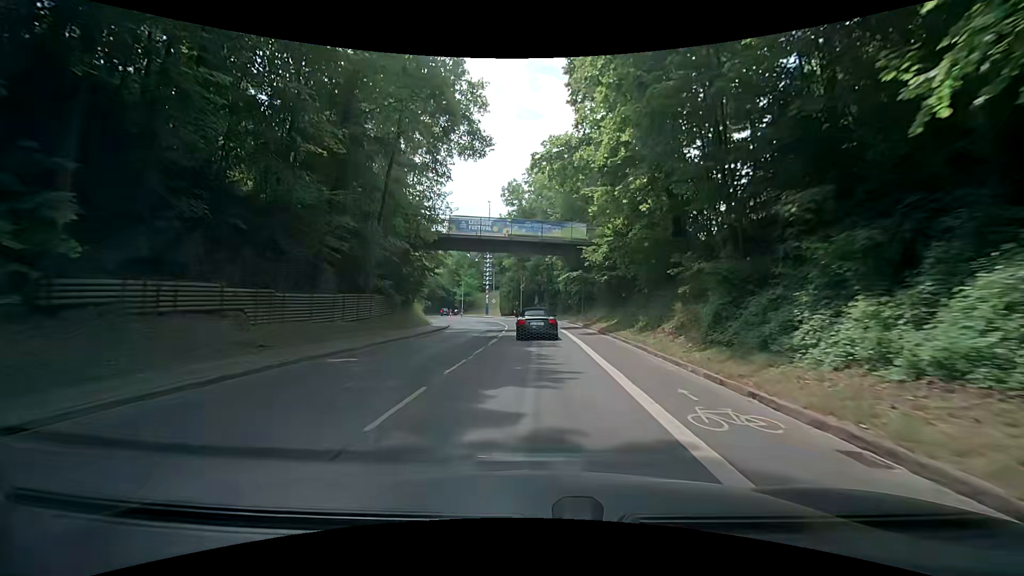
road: secondary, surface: asphalt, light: Day
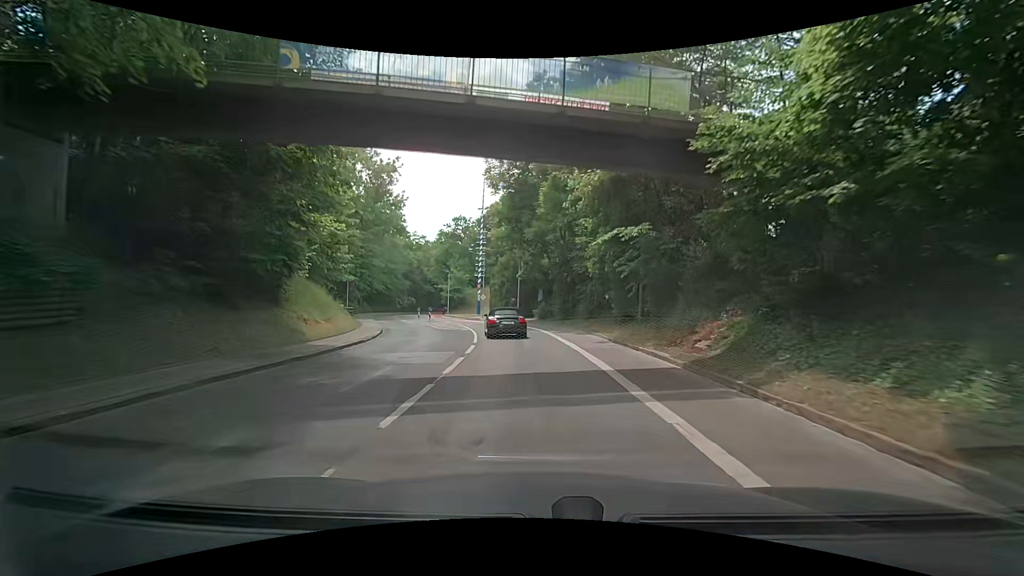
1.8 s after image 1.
(0.0, +22.0) m; -1°
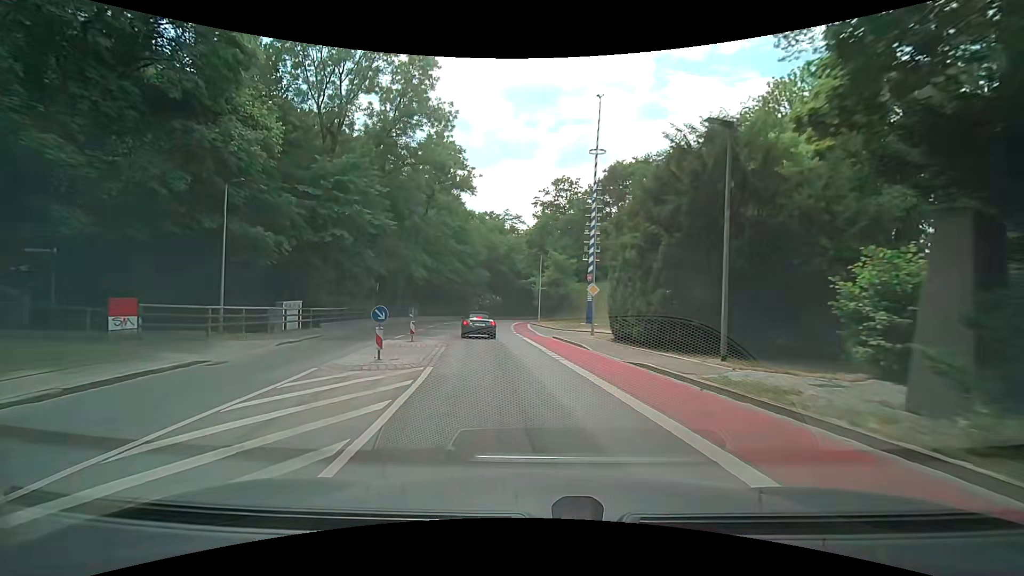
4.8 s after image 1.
(-2.7, +35.3) m; -12°
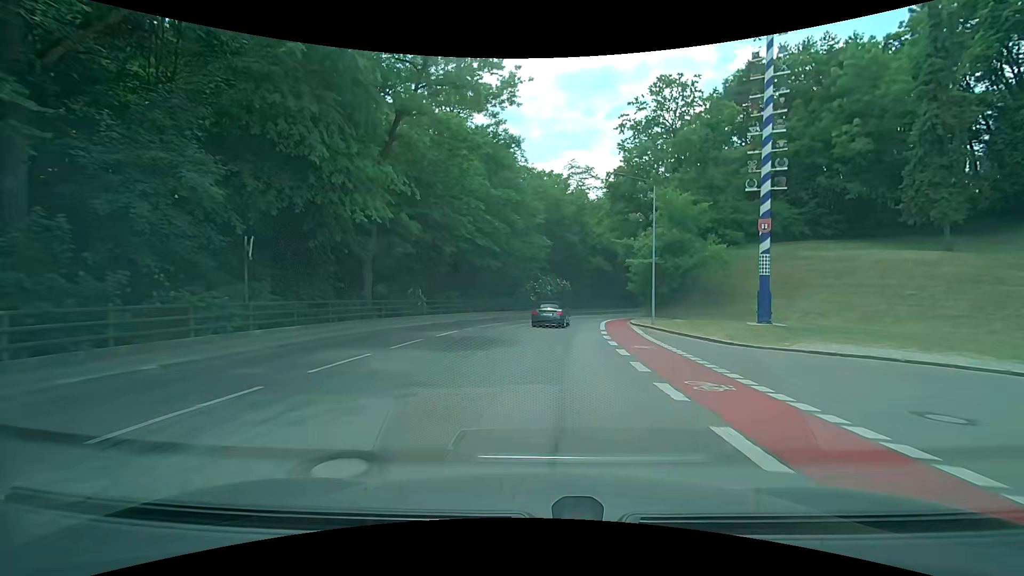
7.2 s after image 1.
(-2.5, +28.1) m; -7°
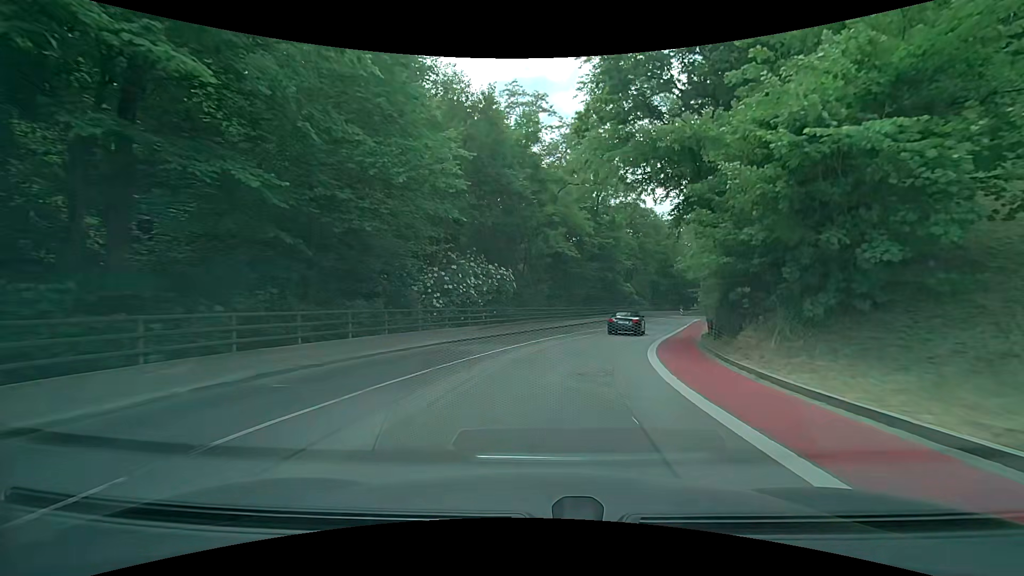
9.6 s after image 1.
(+1.0, +27.4) m; +7°
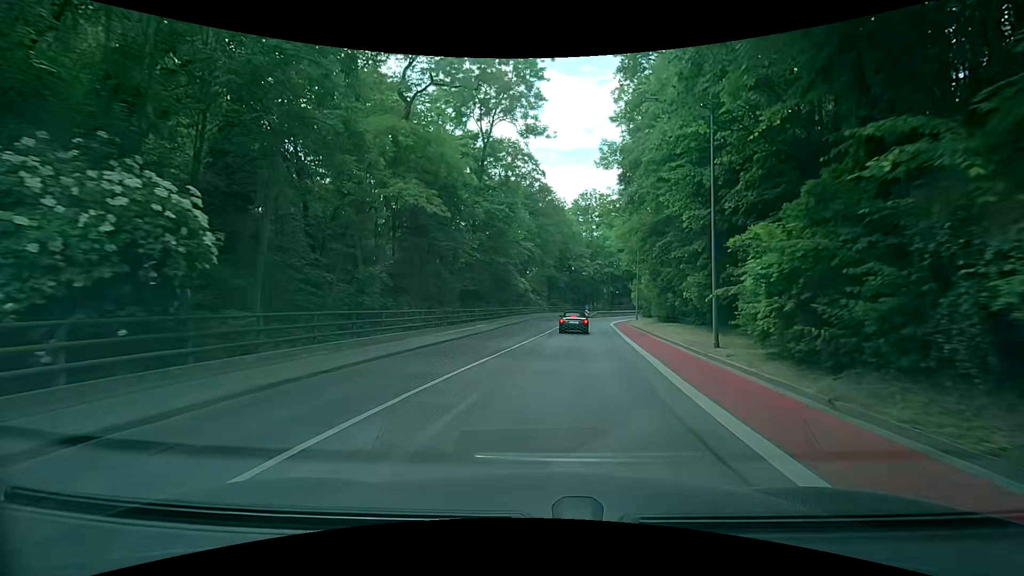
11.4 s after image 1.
(+2.3, +19.8) m; +13°
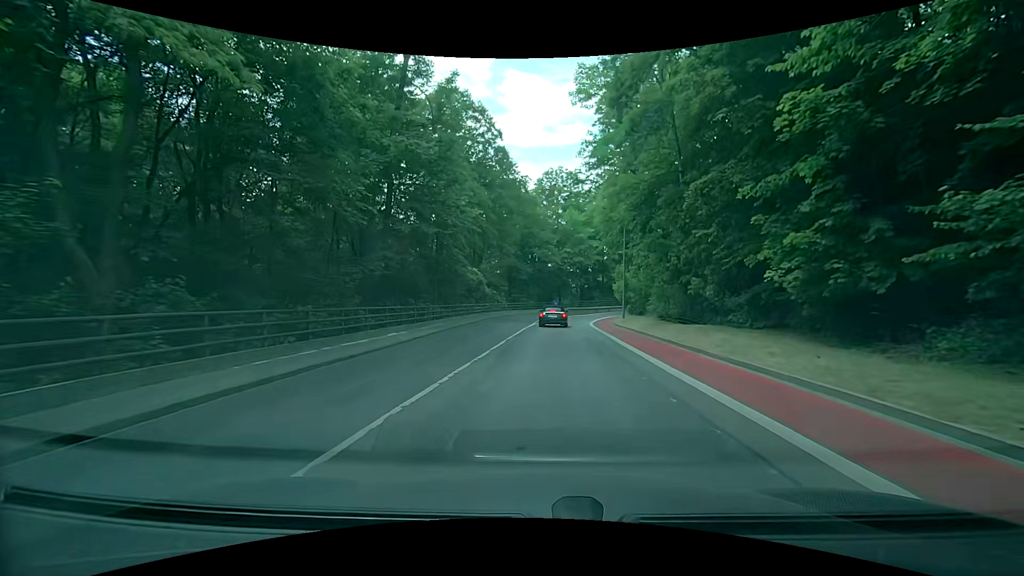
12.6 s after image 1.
(+0.6, +13.4) m; +4°
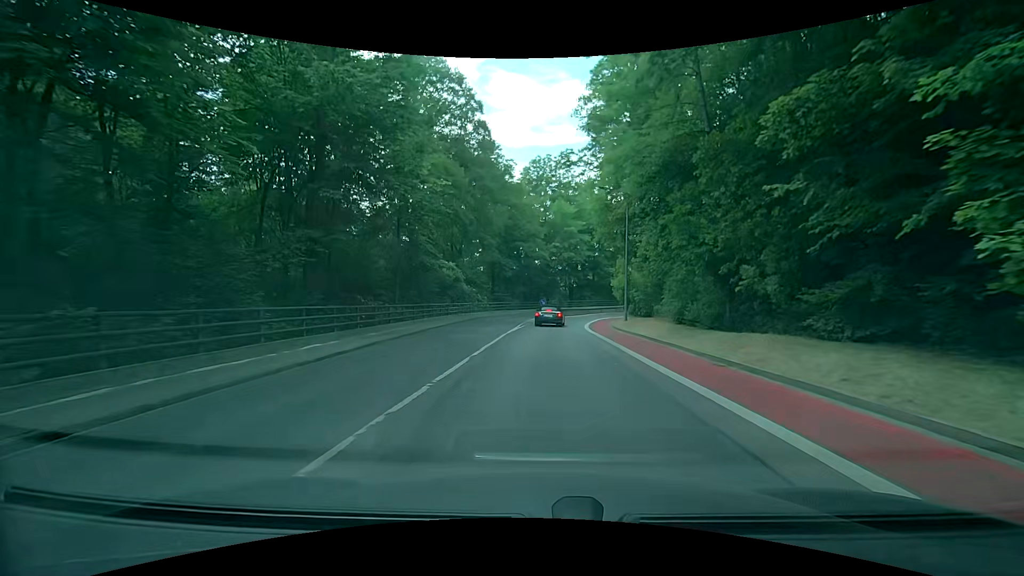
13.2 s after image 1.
(+0.2, +6.7) m; +3°
(0, +10) (0, +20) (+1, +30) (+2, +40) (+3, +50) (+6, +59) (+11, +68) (+18, +76) (+26, +82) (+35, +86) m
